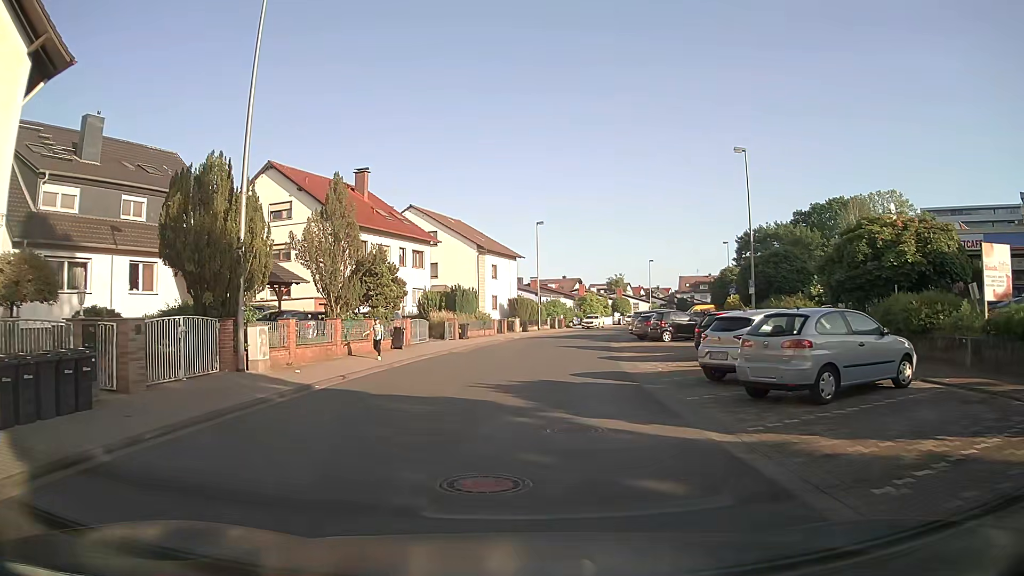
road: residential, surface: asphalt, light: Day
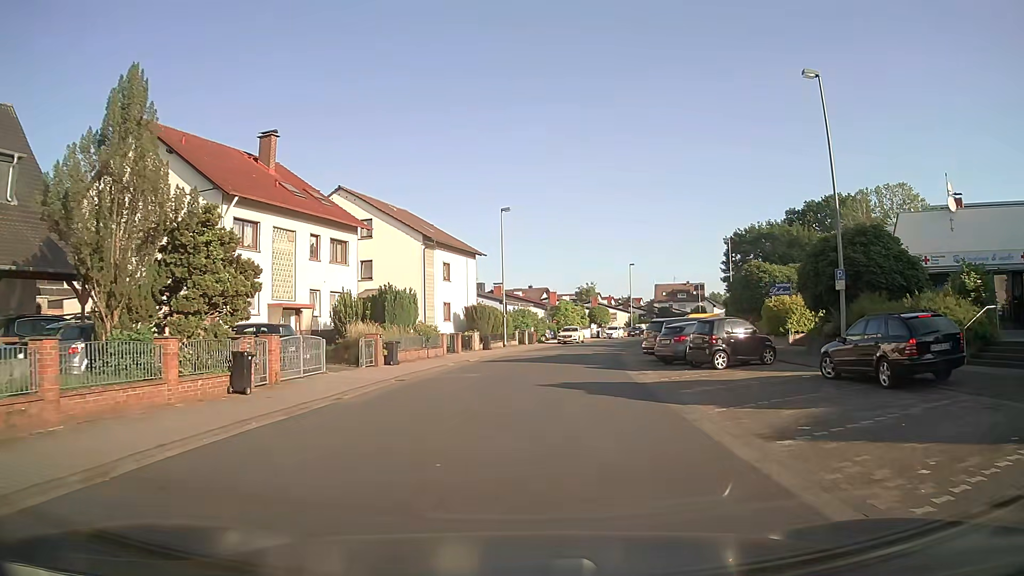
(+0.2, +14.1) m; +3°
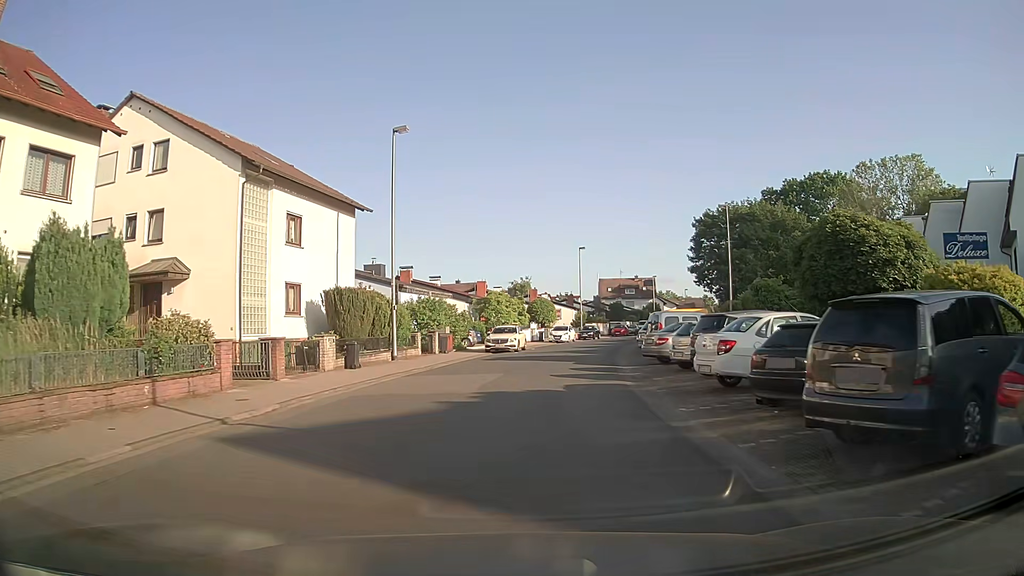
(+1.2, +20.7) m; +6°
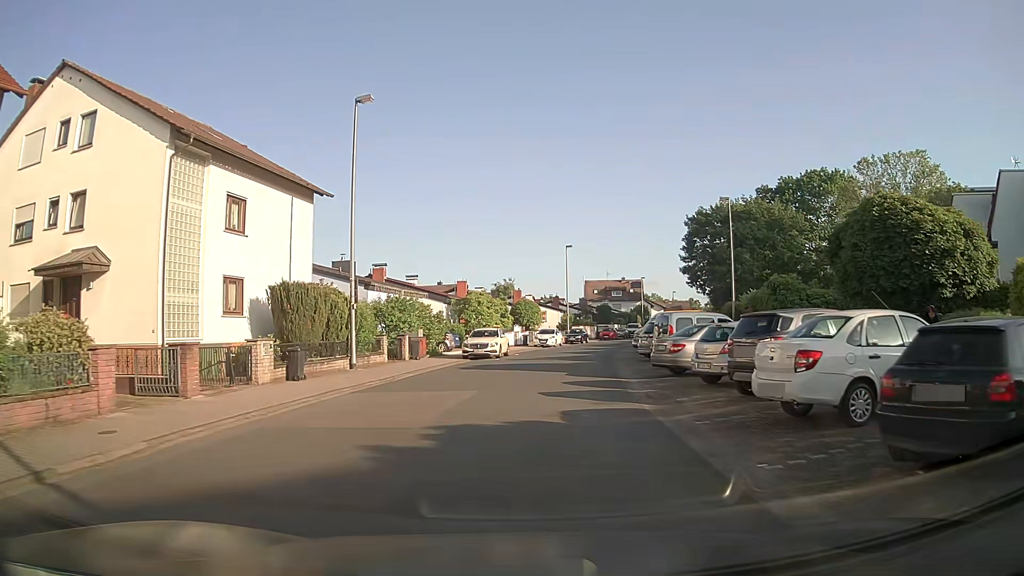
(+0.1, +4.5) m; +2°
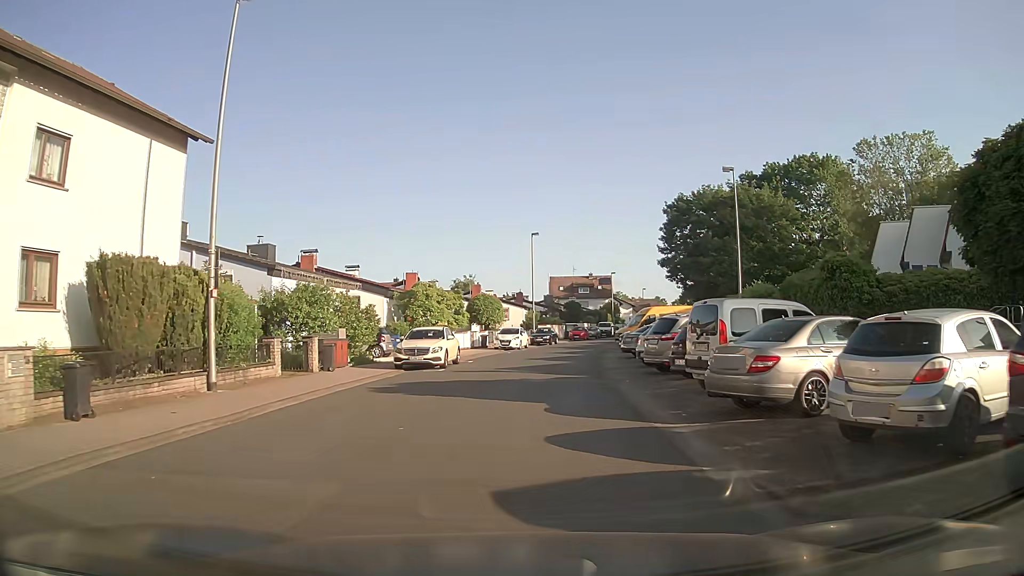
(+0.2, +9.0) m; +3°
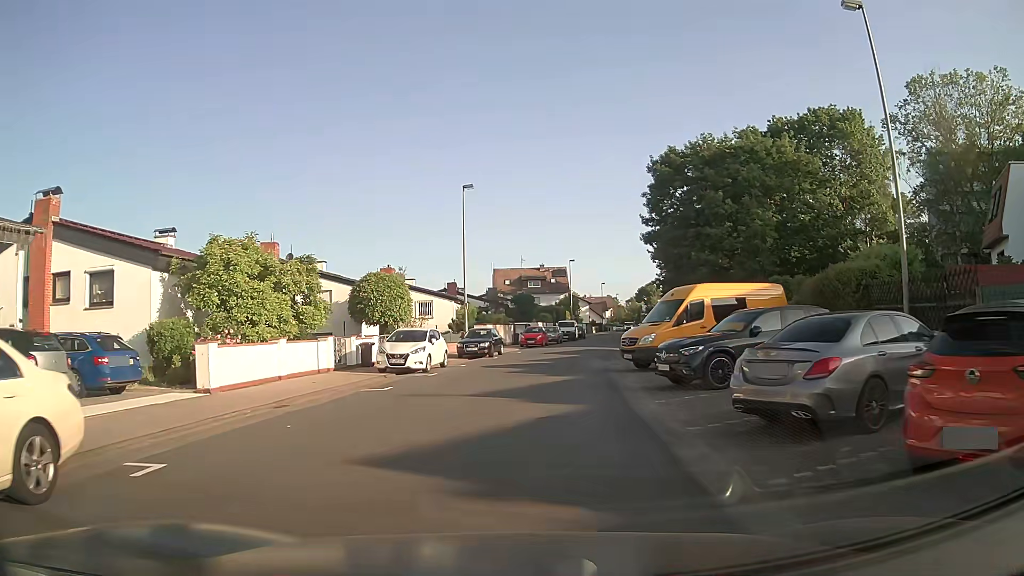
(+1.1, +22.2) m; +5°
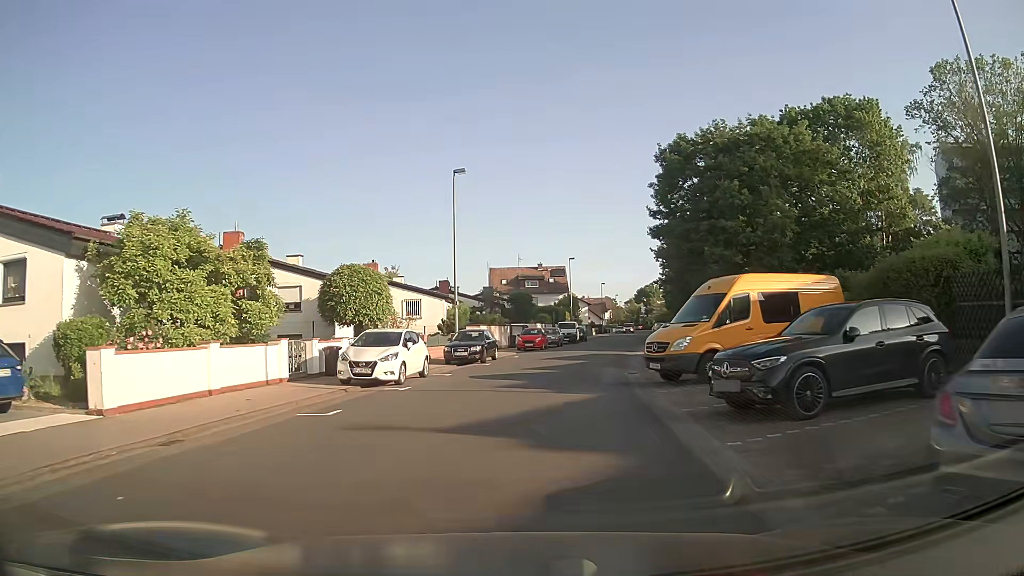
(0.0, +4.5) m; -1°
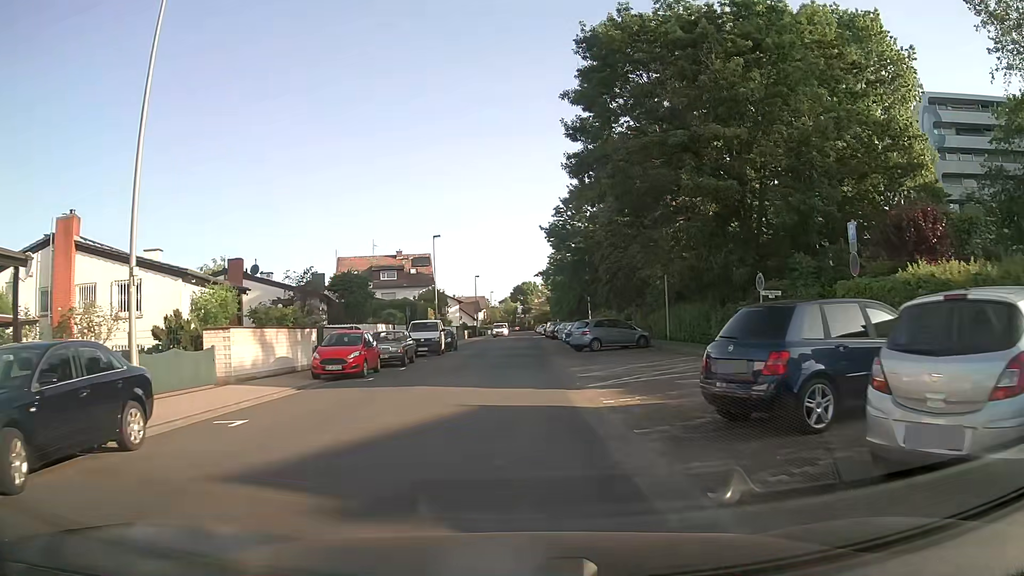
(+2.3, +22.9) m; +12°
(0, +10) (0, +20) (0, +30) (0, +40) (0, +50) (0, +60) (0, +70) (0, +80) (0, +90) (0, +100) m
